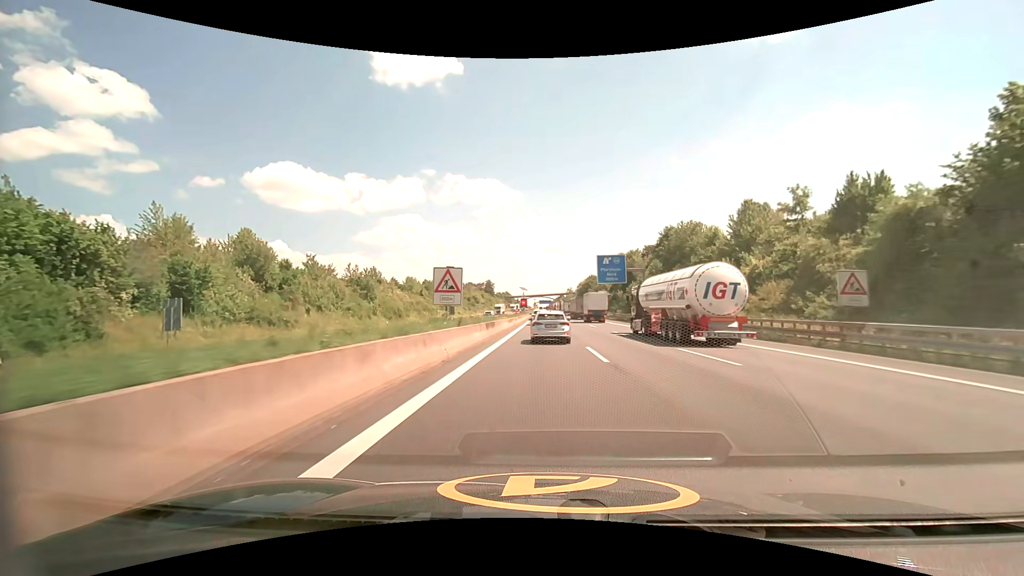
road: motorway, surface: asphalt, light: Day
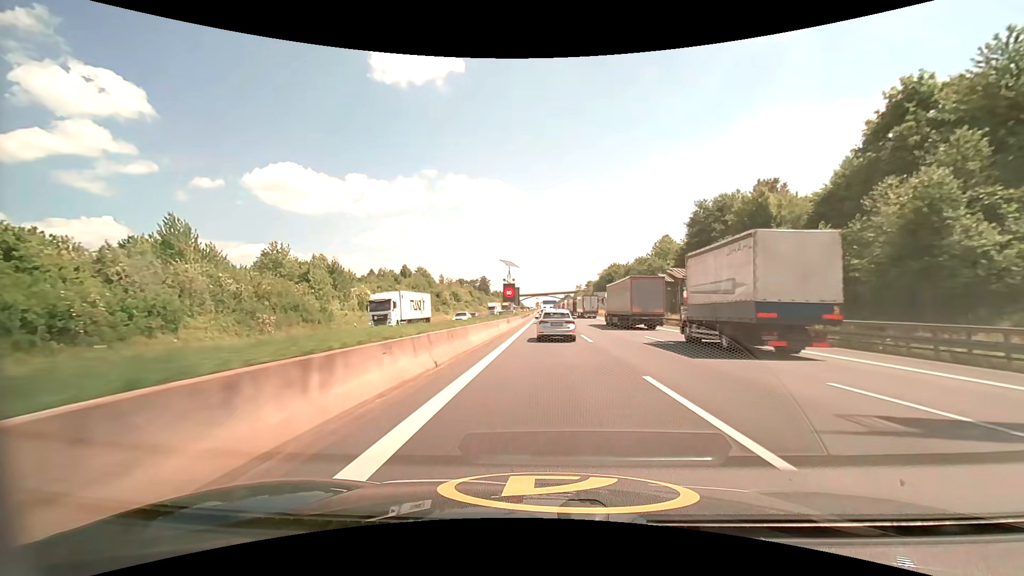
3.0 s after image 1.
(-0.2, +63.5) m; 0°
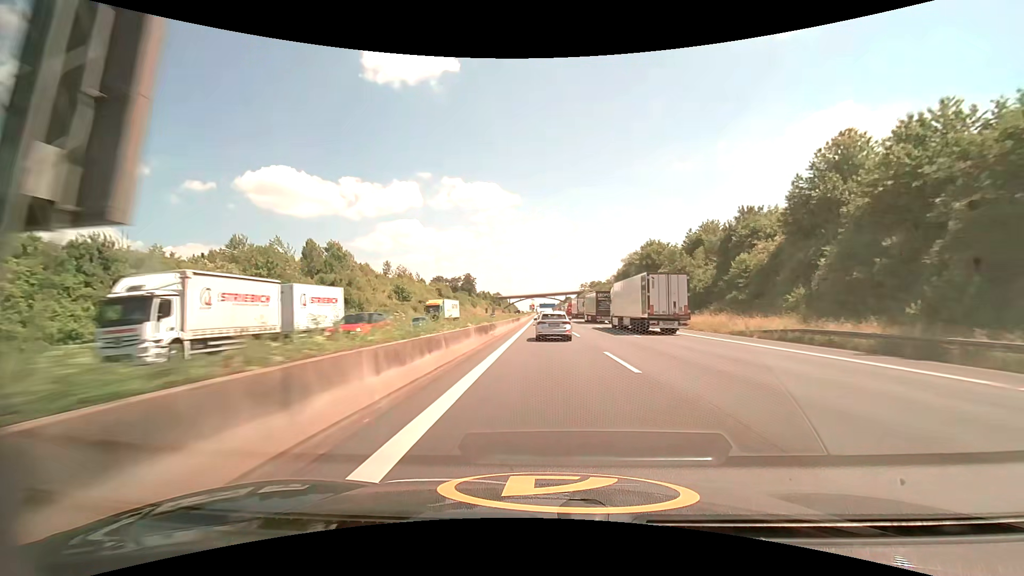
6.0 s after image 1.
(+0.3, +64.6) m; 0°
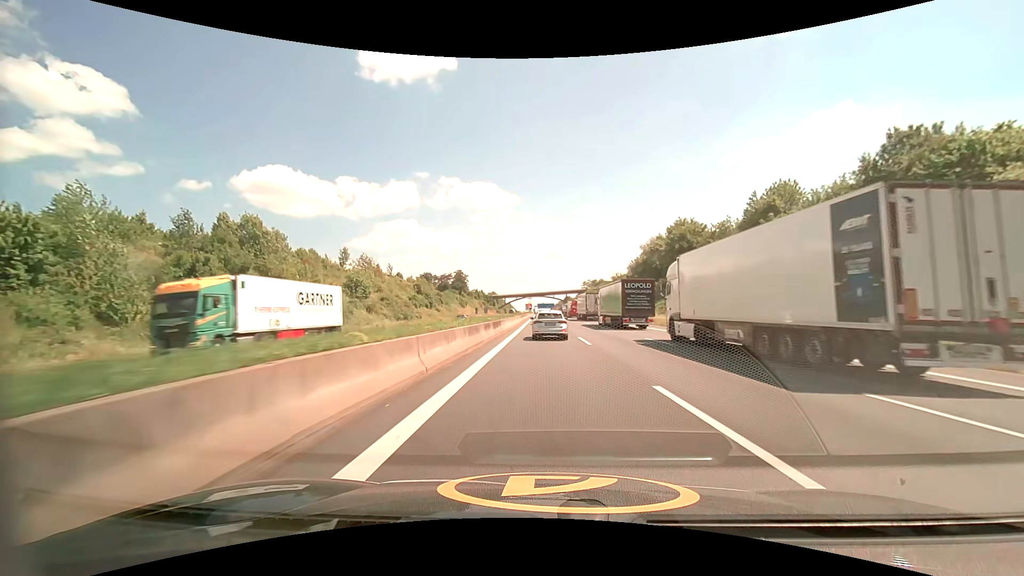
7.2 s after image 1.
(0.0, +26.3) m; 0°
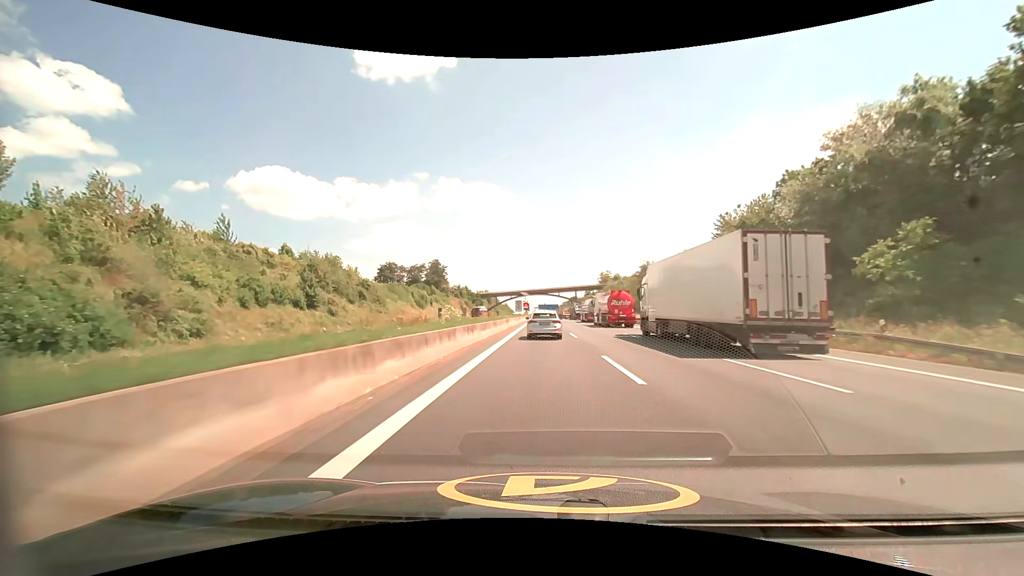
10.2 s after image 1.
(0.0, +65.6) m; 0°
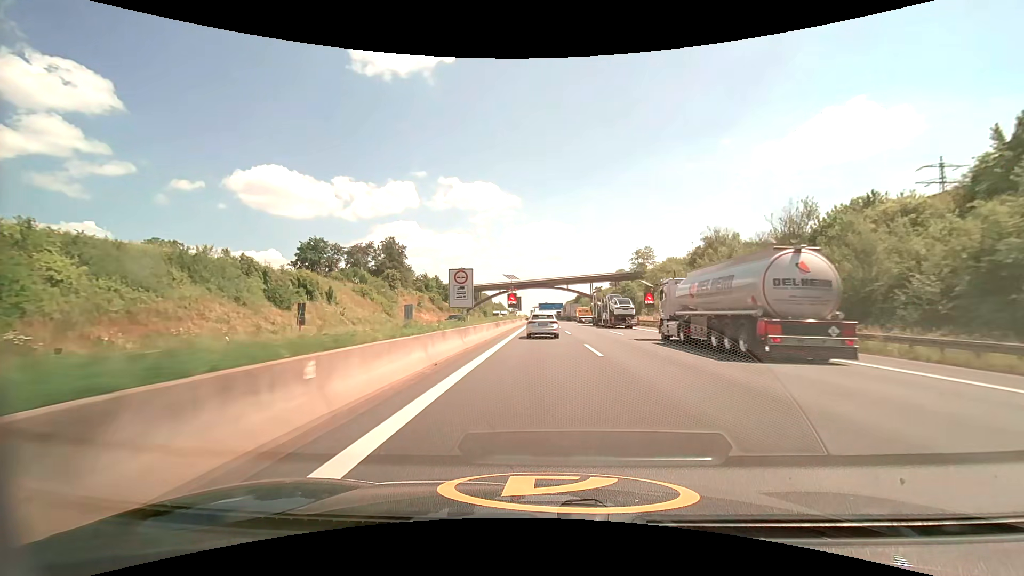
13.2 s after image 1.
(-0.1, +65.1) m; 0°
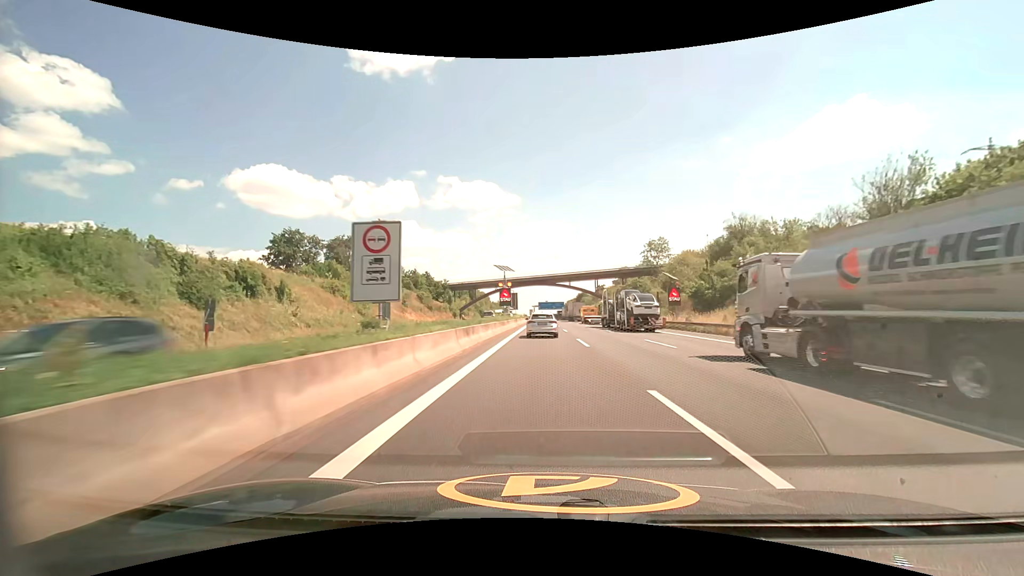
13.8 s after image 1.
(0.0, +13.1) m; 0°
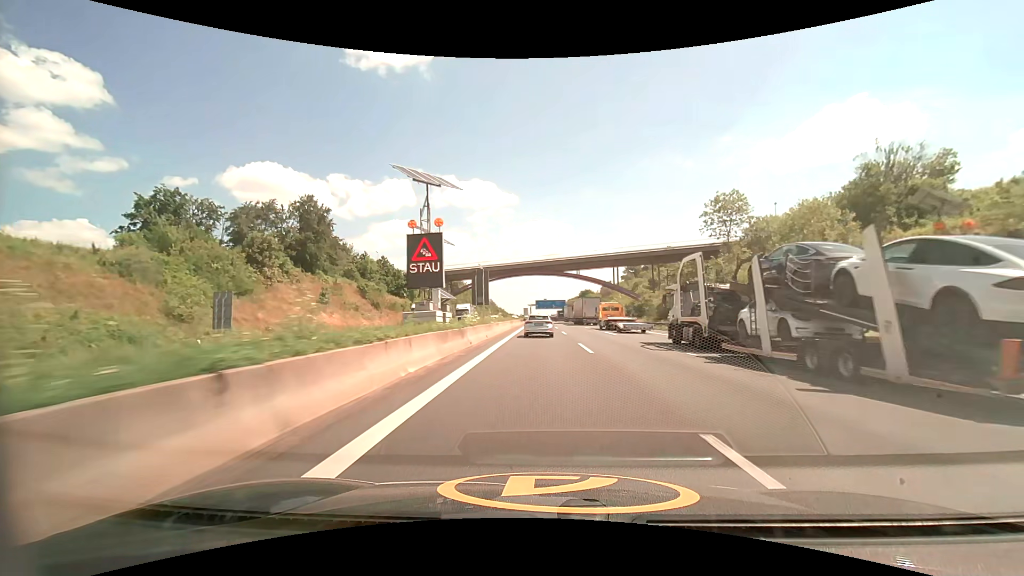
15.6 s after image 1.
(0.0, +38.8) m; 0°
(0, +10) (0, +20) (0, +30) (0, +40) (0, +50) (0, +60) (0, +70) (0, +80) (0, +90) (0, +100) m
